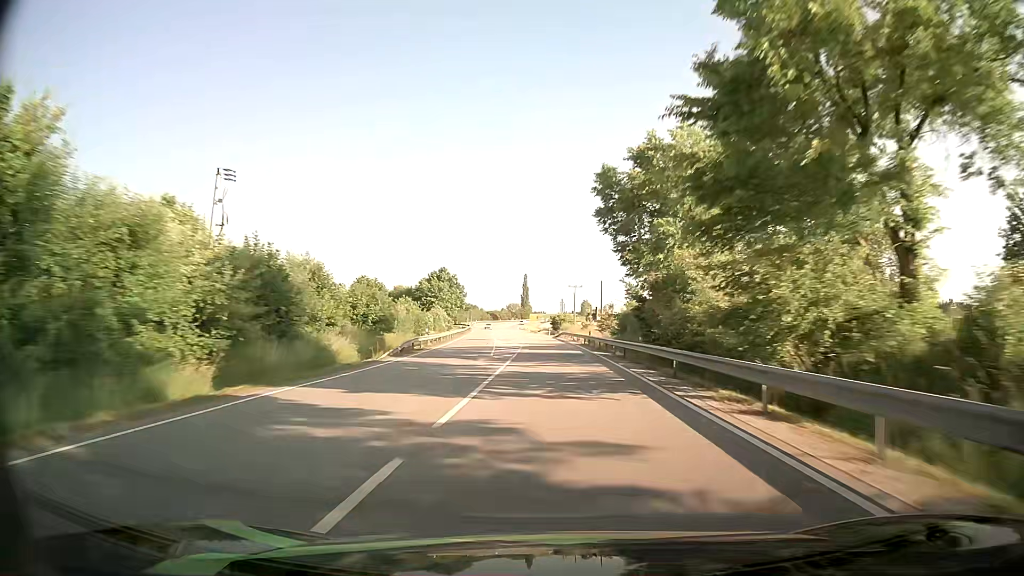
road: primary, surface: asphalt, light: Day
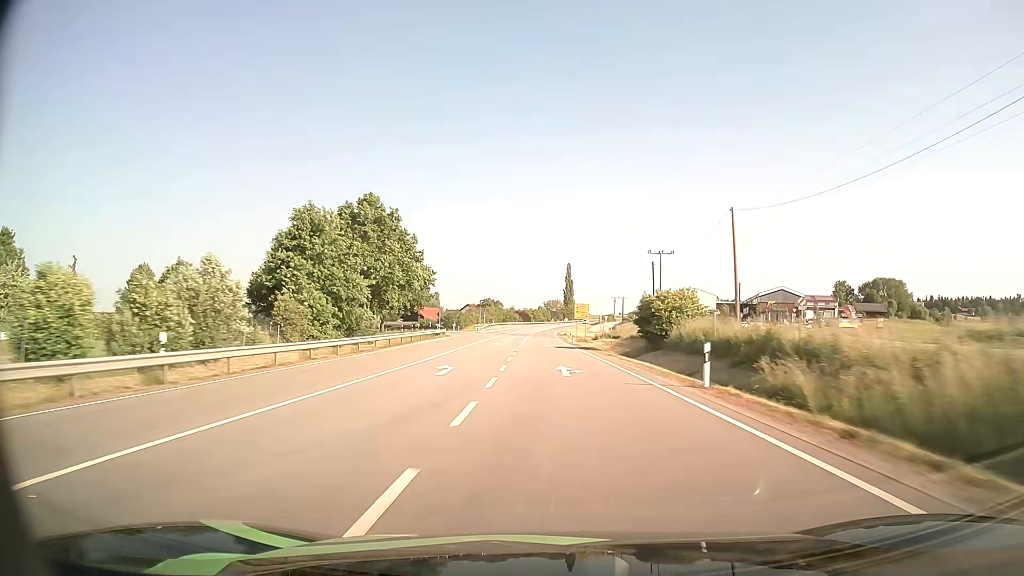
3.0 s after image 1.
(-1.9, +86.9) m; -3°
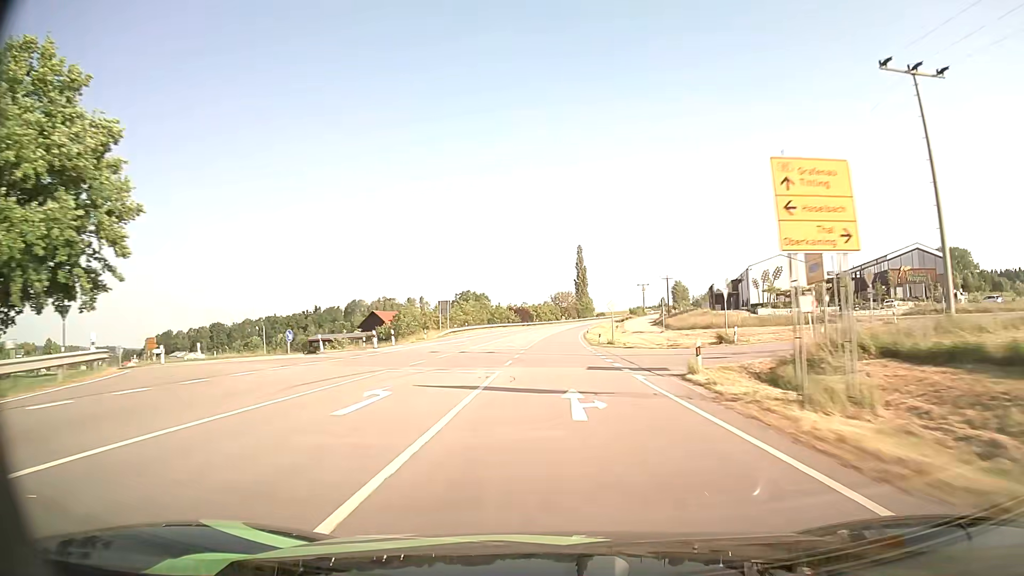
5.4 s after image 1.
(-1.0, +69.6) m; -1°
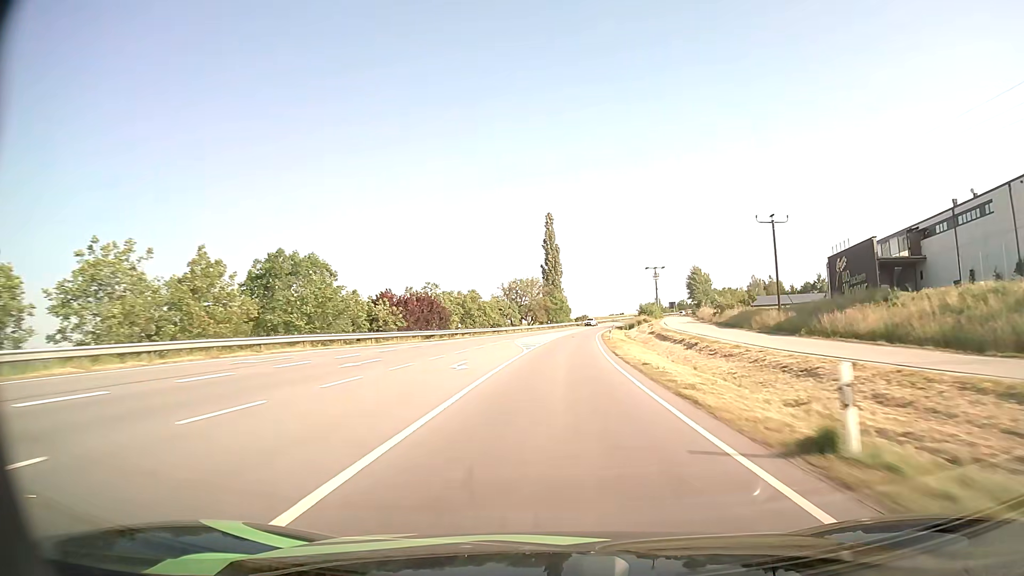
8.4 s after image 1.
(+1.8, +86.9) m; +3°
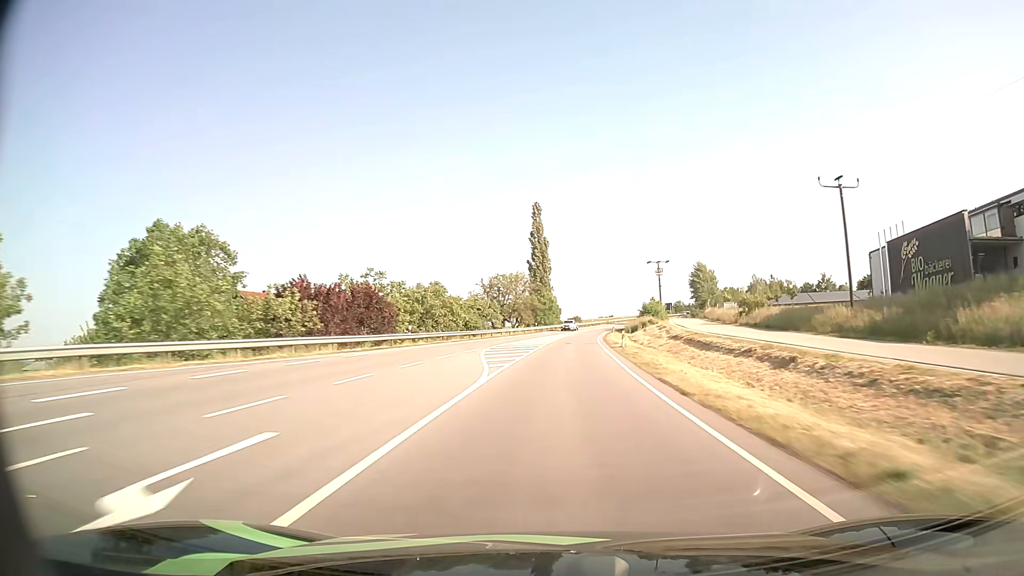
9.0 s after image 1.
(+0.1, +17.3) m; +1°
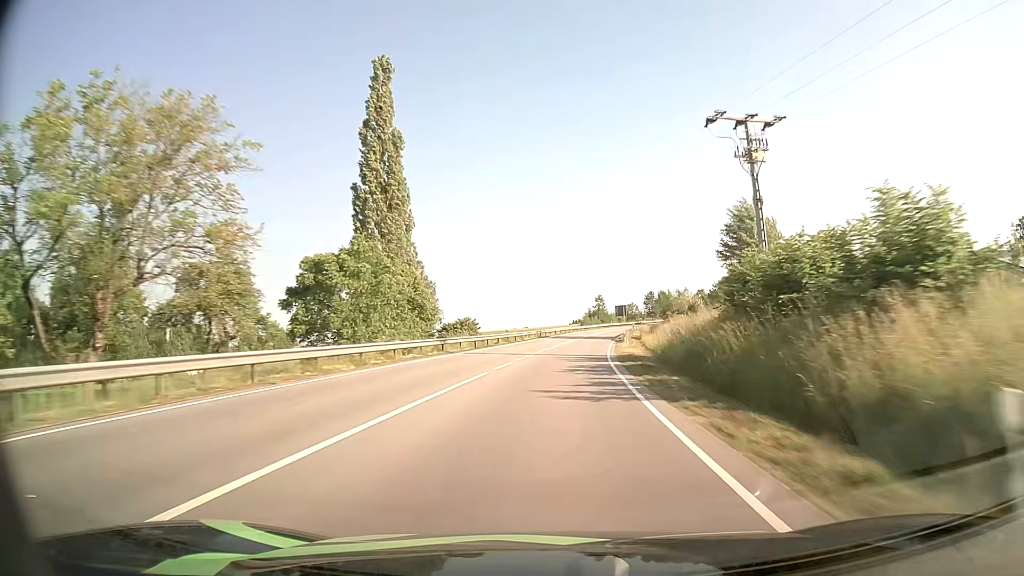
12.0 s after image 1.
(+5.4, +86.4) m; +7°
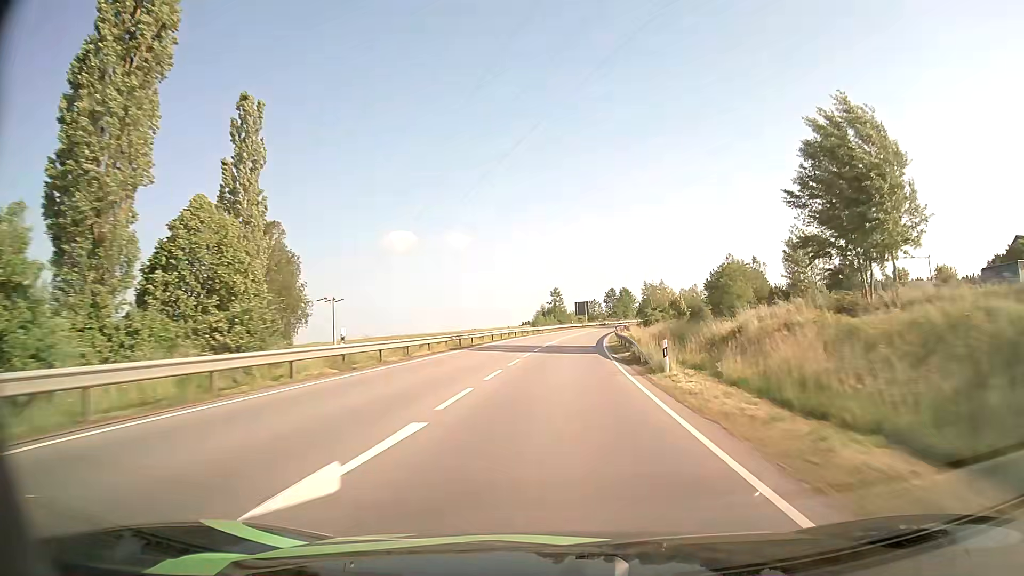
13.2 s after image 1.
(+1.3, +34.6) m; +4°
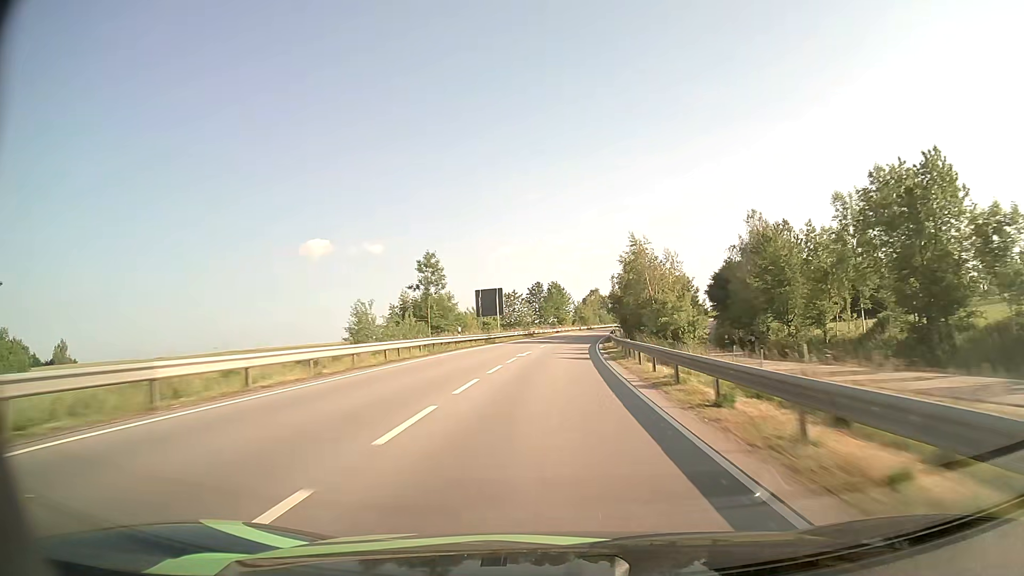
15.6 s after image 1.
(+4.0, +69.2) m; +7°
(0, +10) (0, +20) (+1, +30) (+1, +40) (+2, +50) (+3, +60) (+4, +70) (+5, +80) (+7, +90) (+8, +100) m
